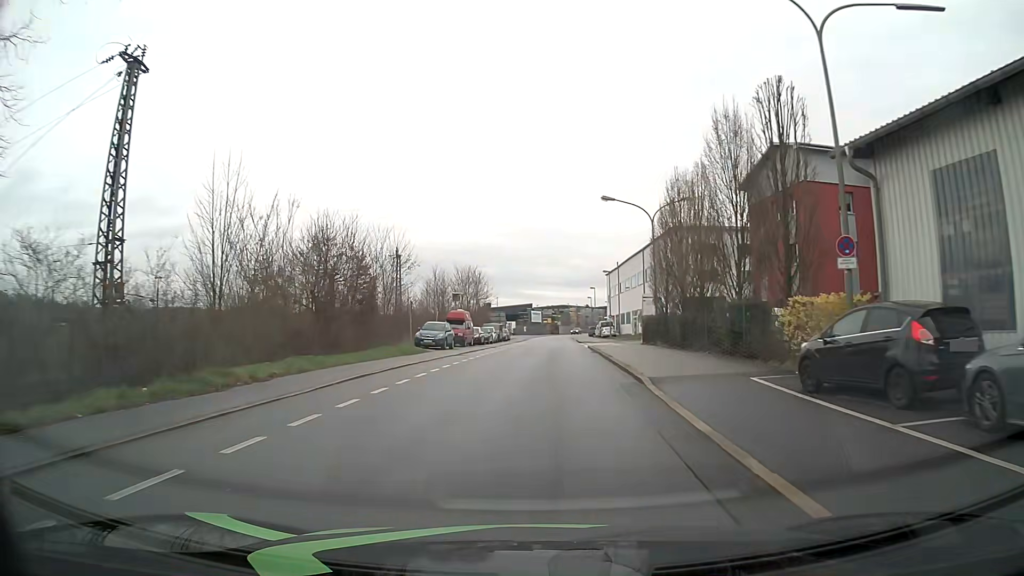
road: residential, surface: asphalt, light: Day
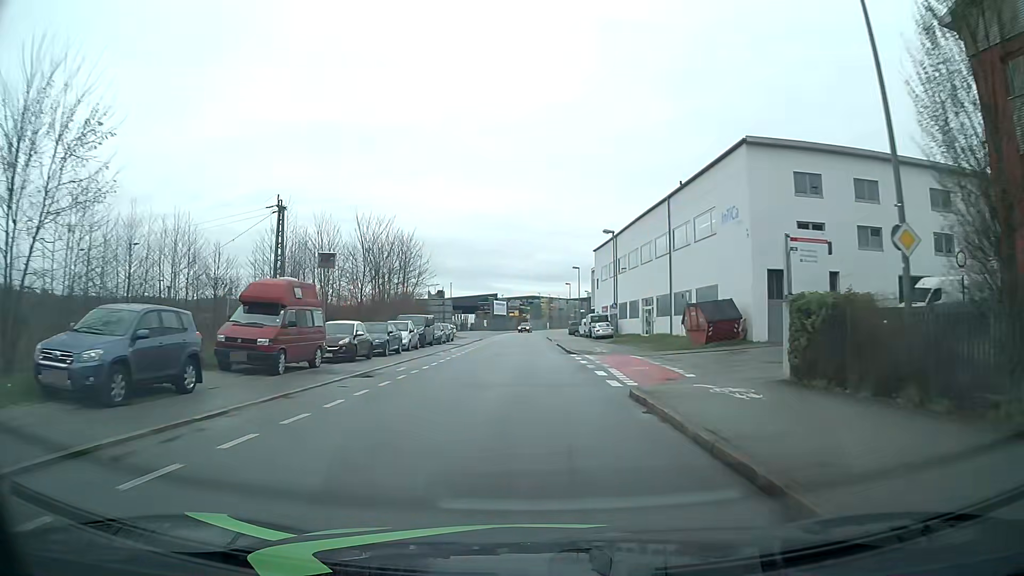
(+0.8, +30.1) m; +2°
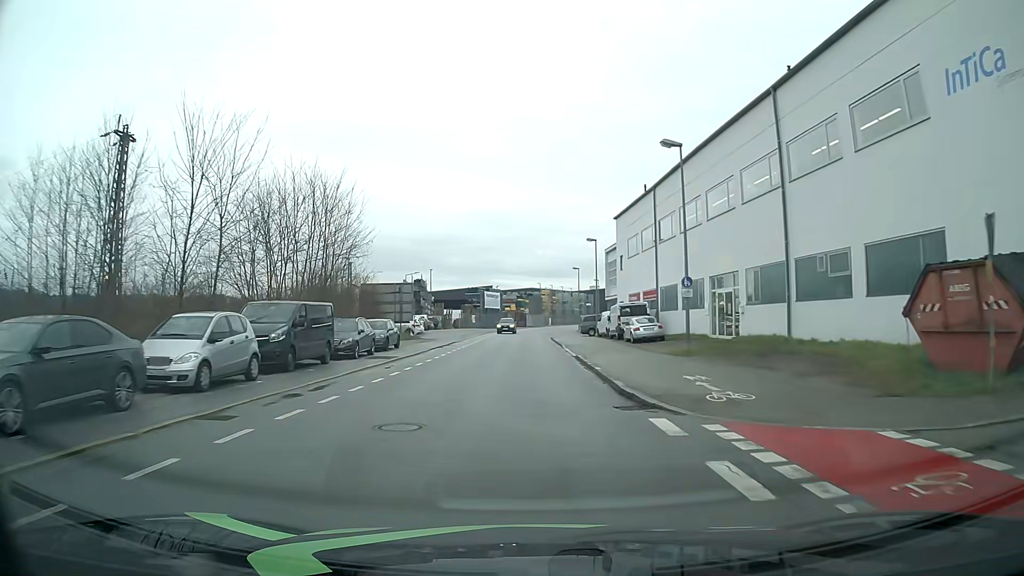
(+0.1, +22.2) m; 0°
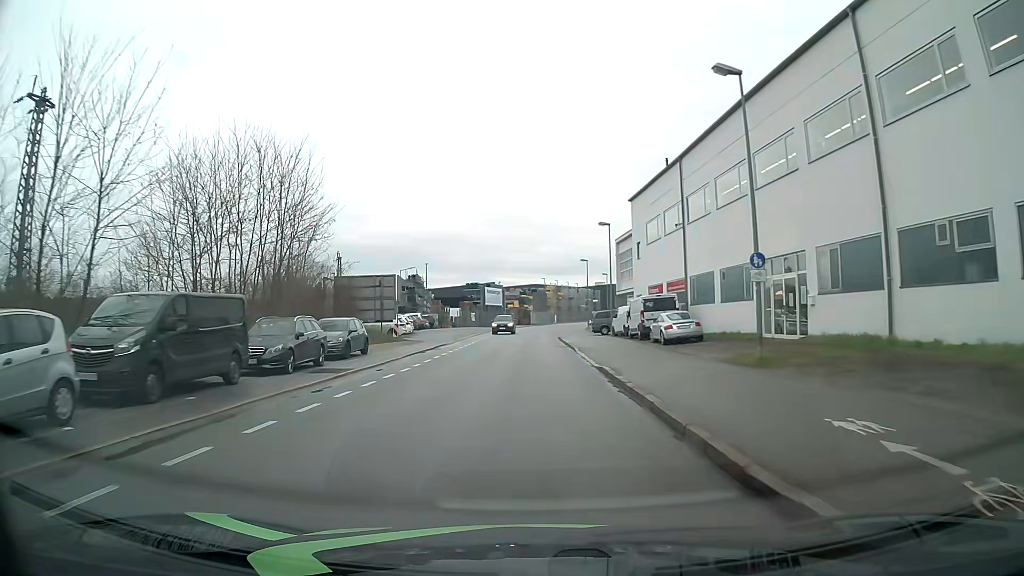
(0.0, +7.4) m; 0°
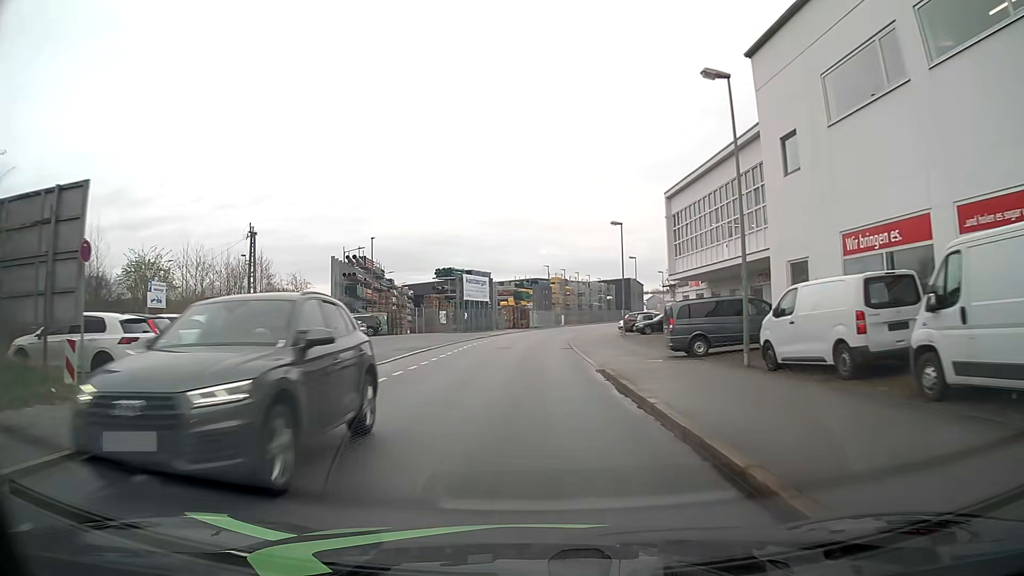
(-0.1, +30.0) m; 0°
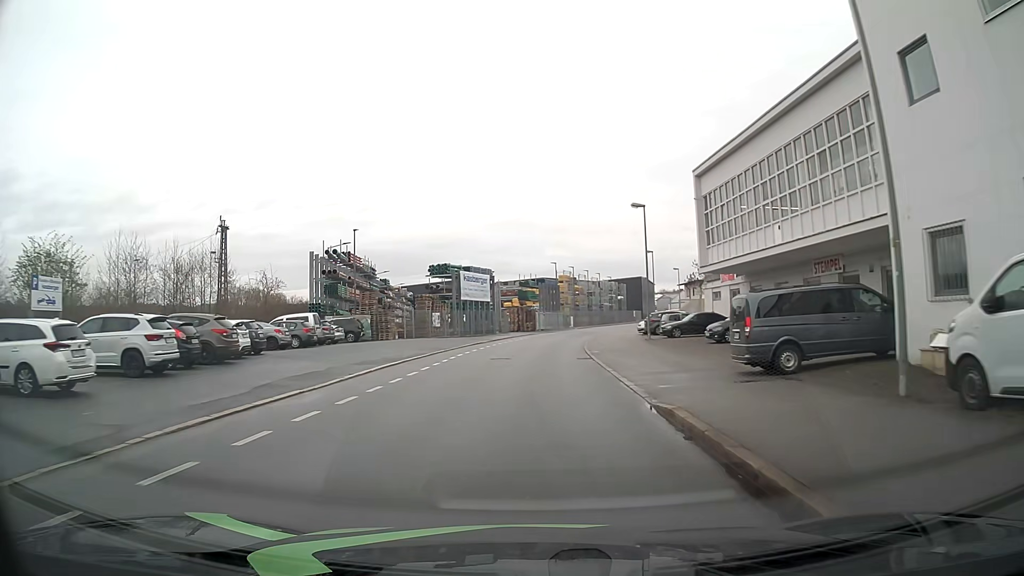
(0.0, +7.6) m; 0°
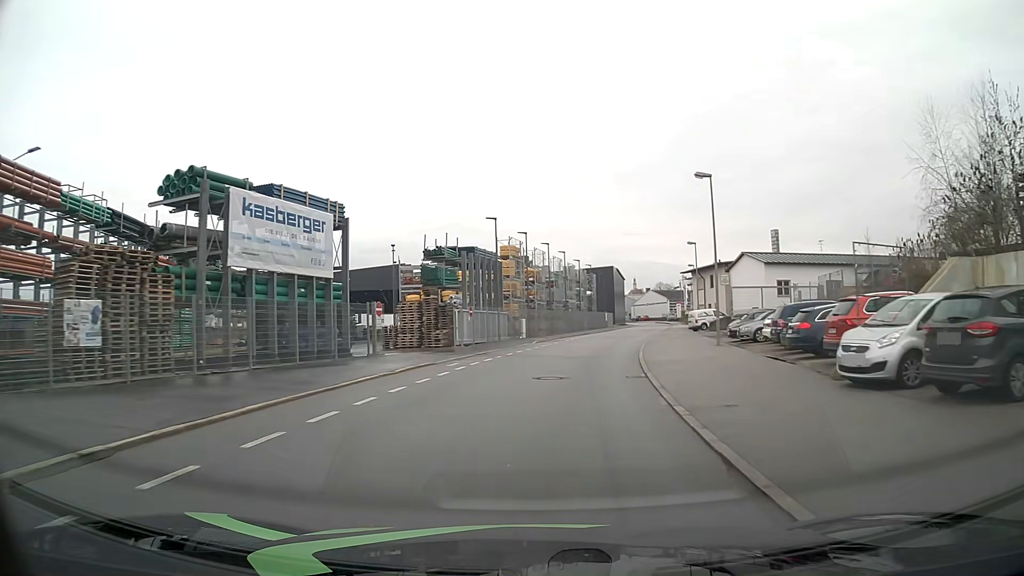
(+1.1, +38.6) m; +5°
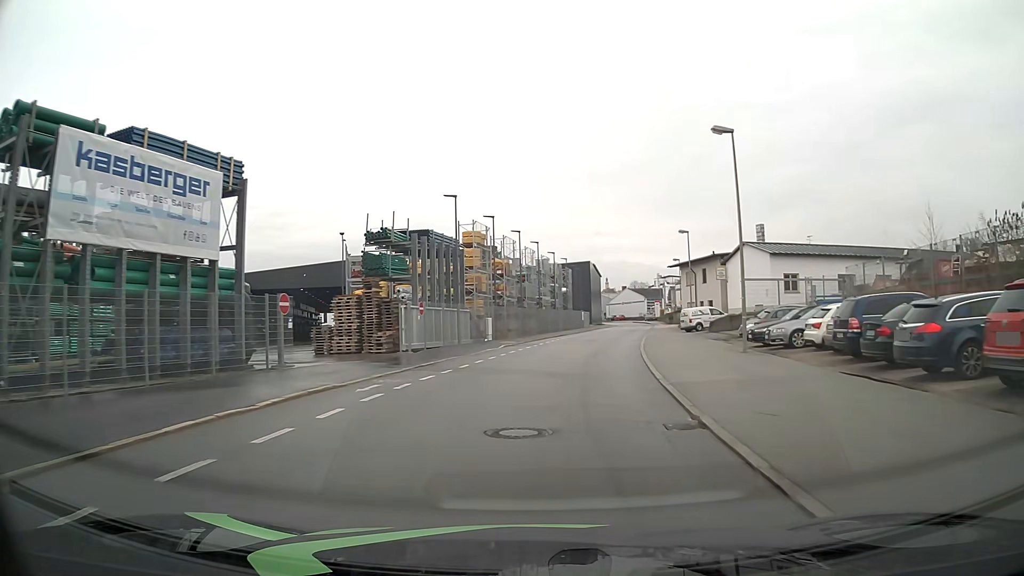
(+0.1, +7.8) m; +2°
(0, +10) (+1, +20) (+3, +30) (+4, +40) (+6, +50) (+8, +59) (+10, +69) (+12, +79) (+14, +89) (+16, +99) m
